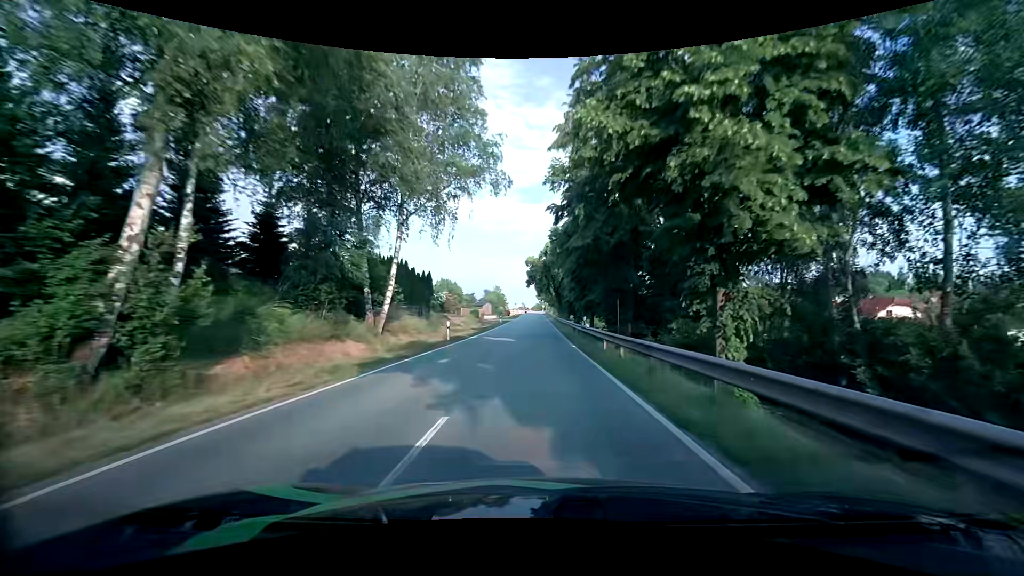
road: tertiary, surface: asphalt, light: Day
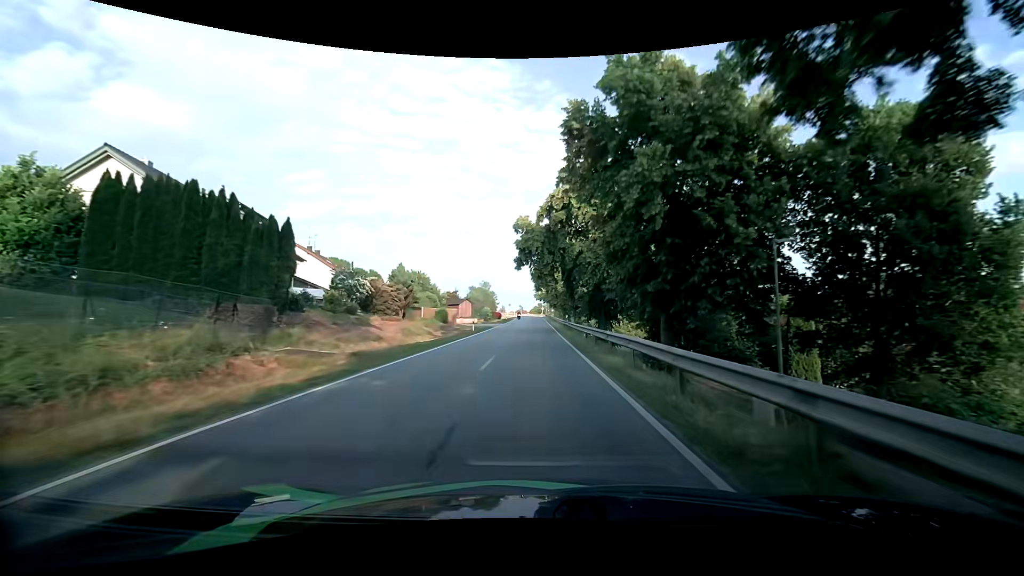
(0.0, +26.9) m; +1°
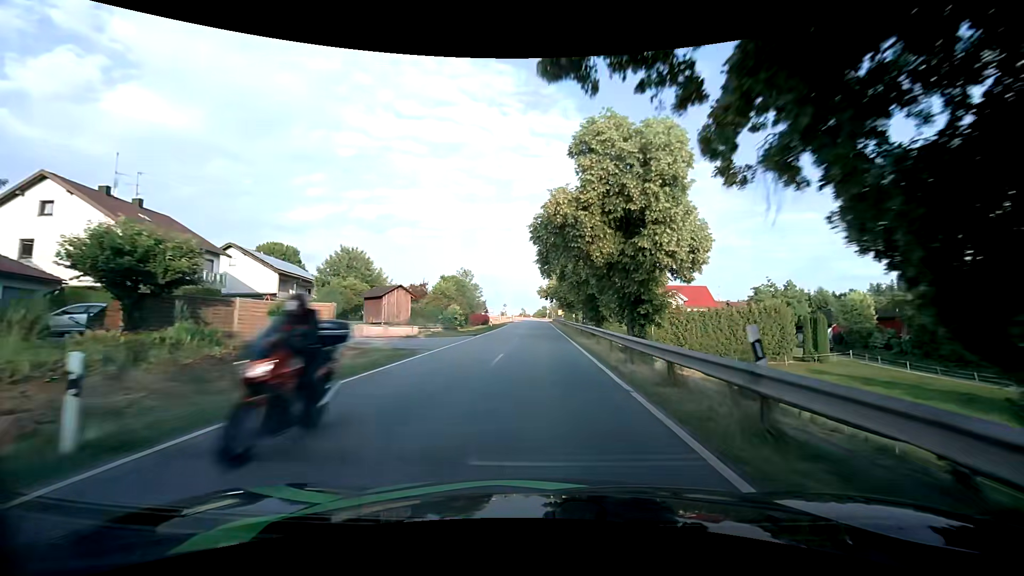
(-0.6, +34.8) m; -1°
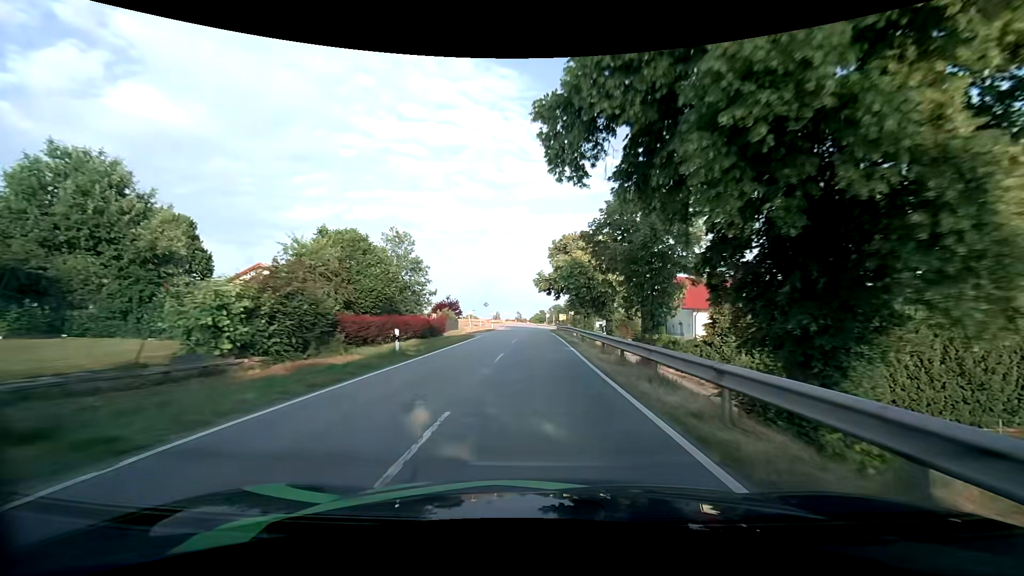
(-0.1, +34.6) m; 0°
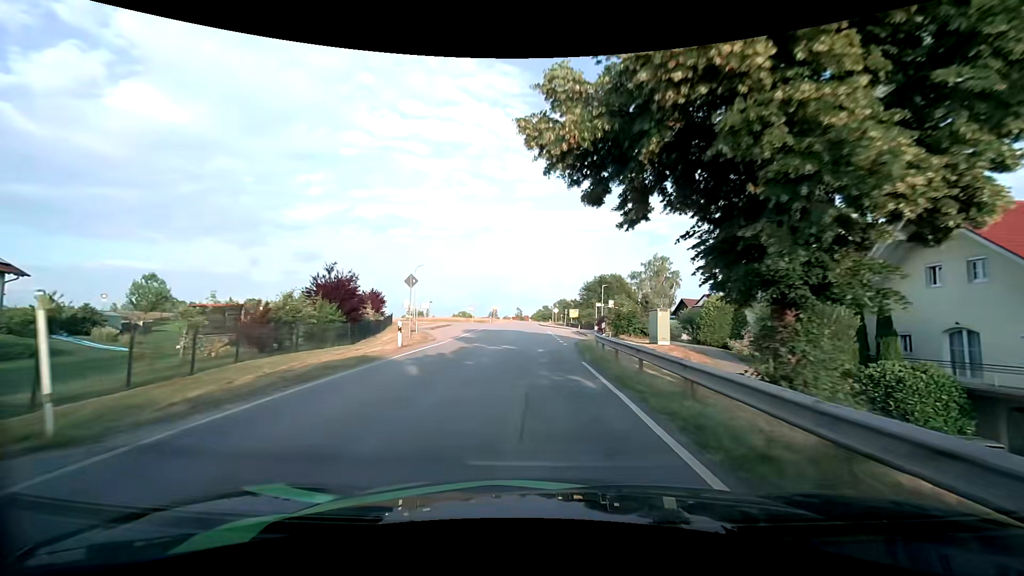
(-0.1, +42.7) m; 0°
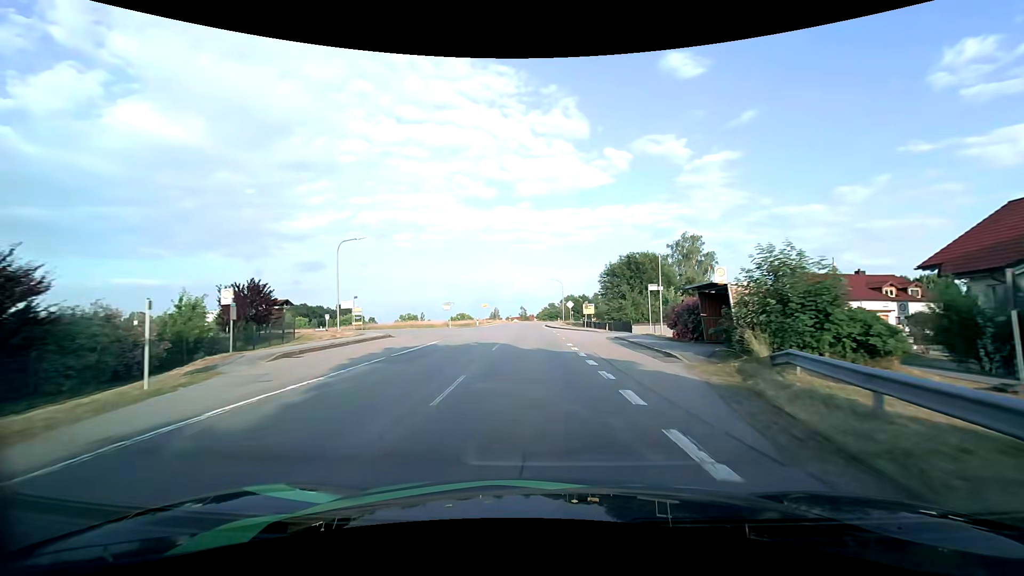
(-0.2, +25.5) m; -1°
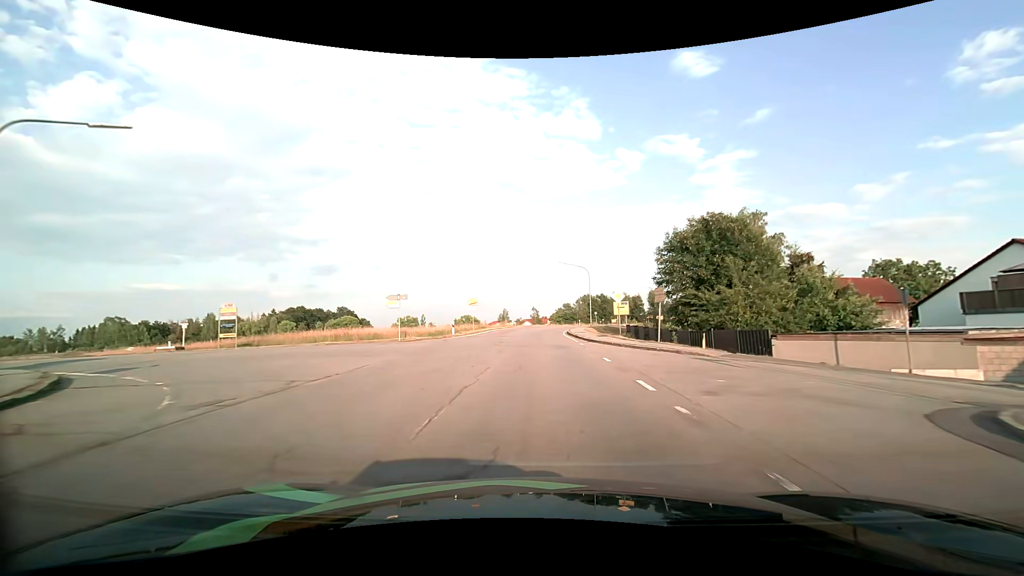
(-0.5, +25.8) m; -2°
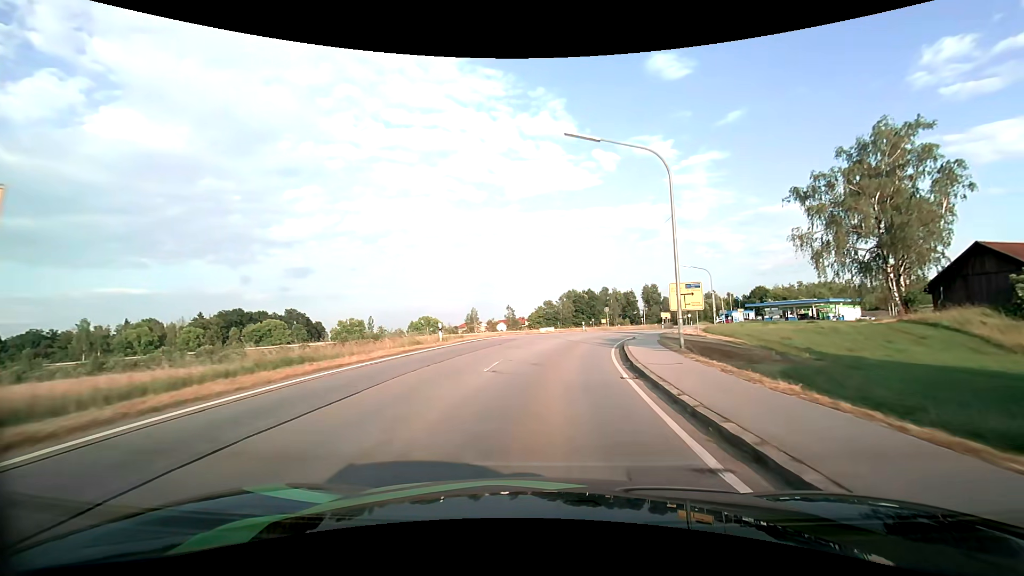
(+0.5, +42.2) m; +3°
(0, +10) (+1, +20) (+3, +30) (+6, +39) (+9, +49) (+13, +58) (+18, +67) (+23, +75) (+28, +84) (+31, +93) m
